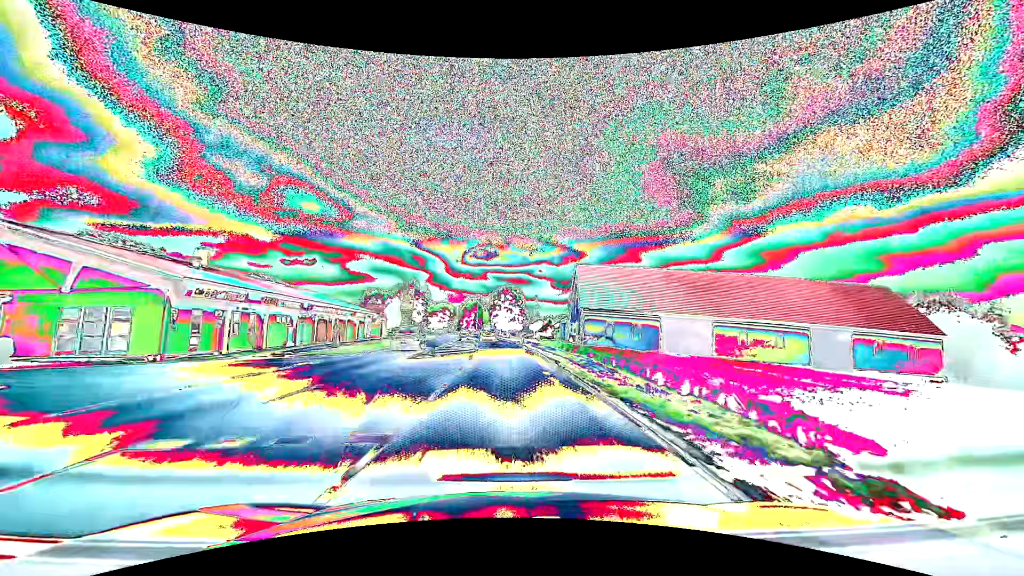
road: primary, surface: asphalt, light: Day
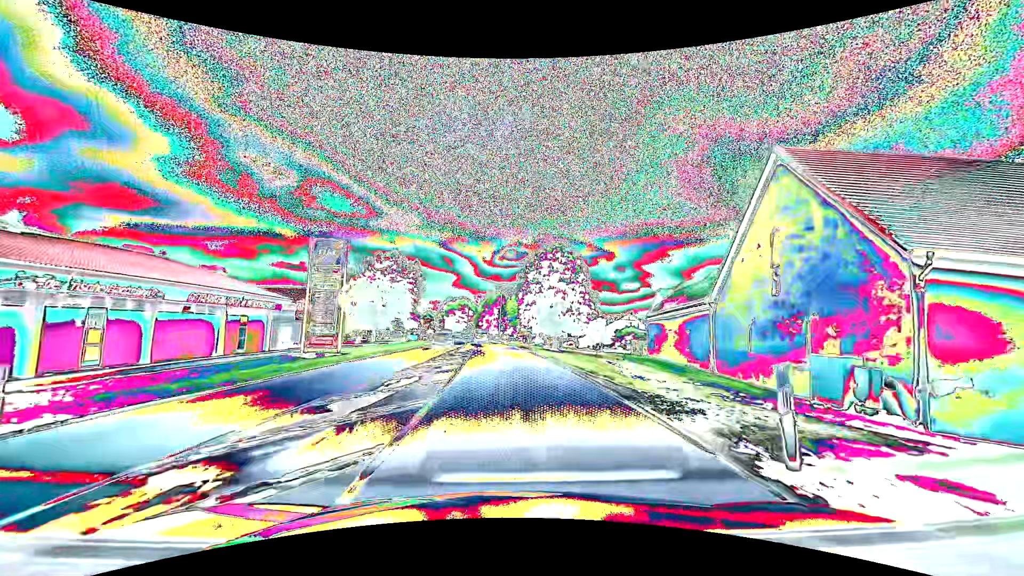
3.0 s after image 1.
(-1.1, +39.8) m; -4°
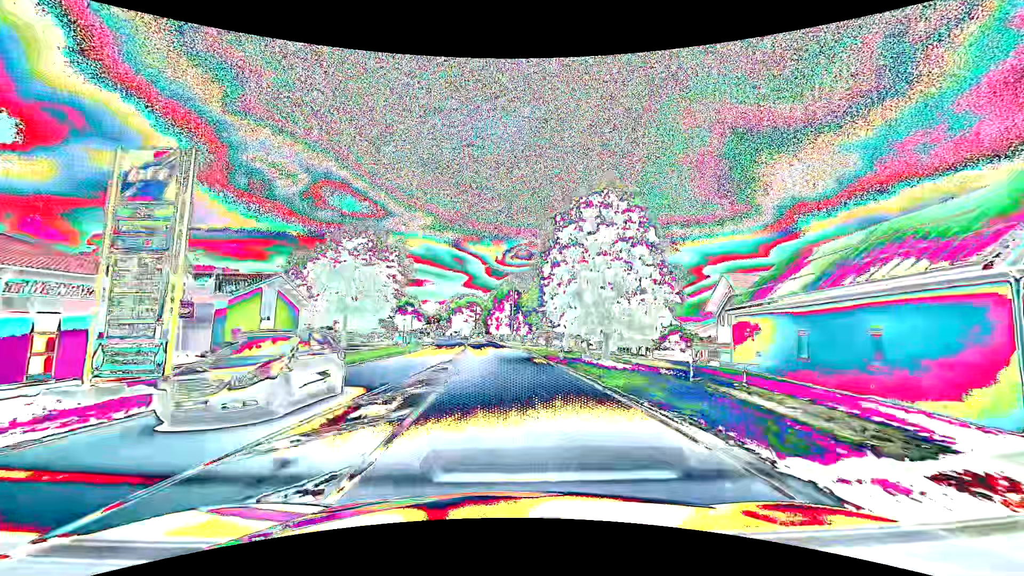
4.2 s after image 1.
(-0.1, +15.9) m; -1°
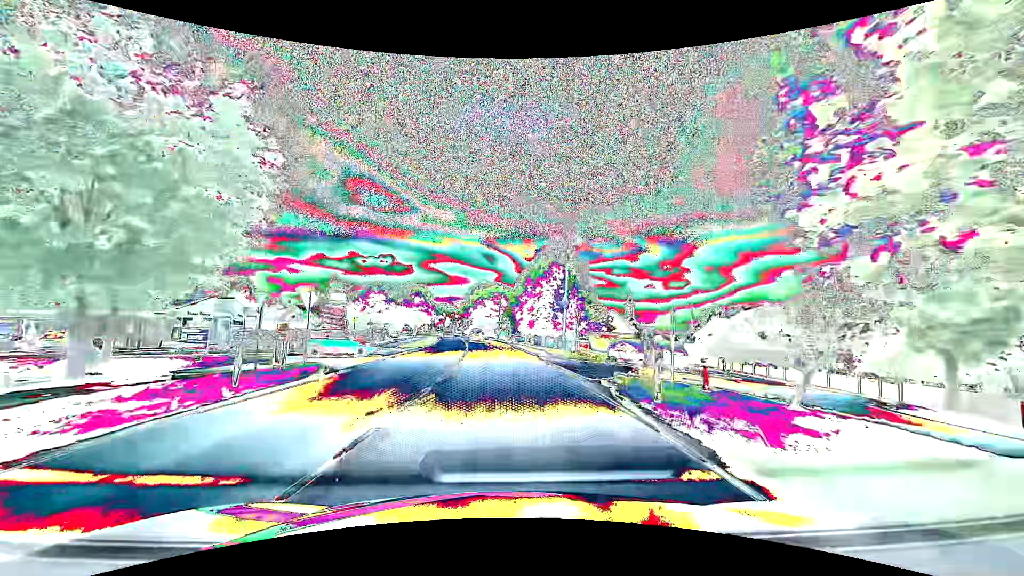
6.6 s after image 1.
(-1.0, +31.8) m; -4°
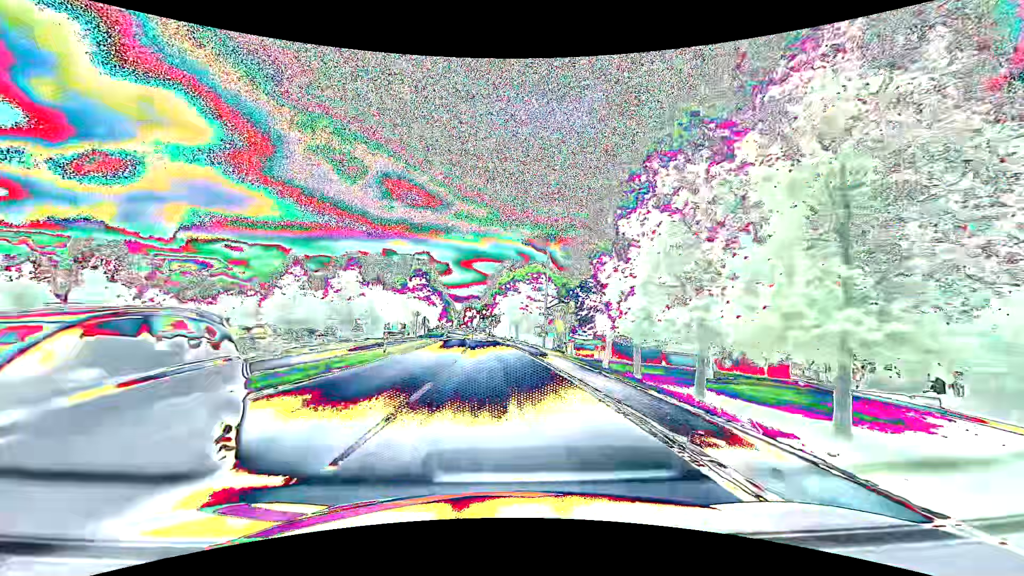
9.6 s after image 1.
(-1.3, +39.9) m; -4°
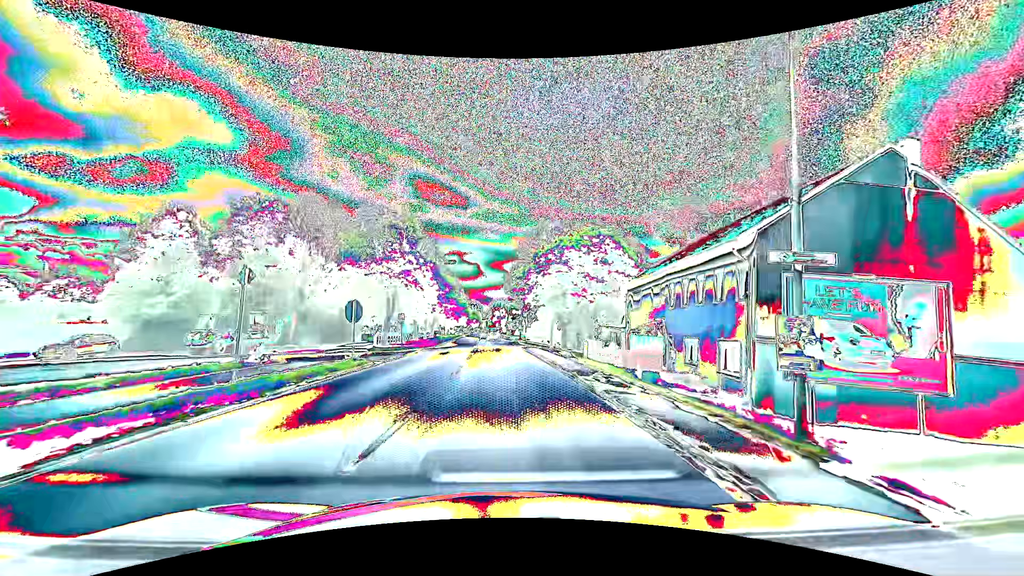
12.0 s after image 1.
(-0.9, +31.9) m; -3°
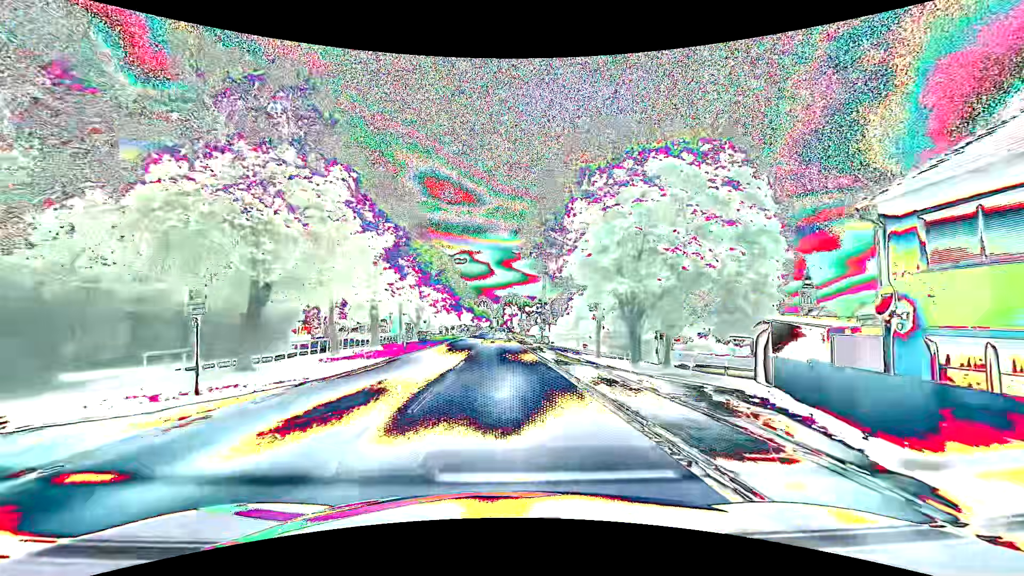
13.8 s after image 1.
(-0.3, +23.8) m; -2°
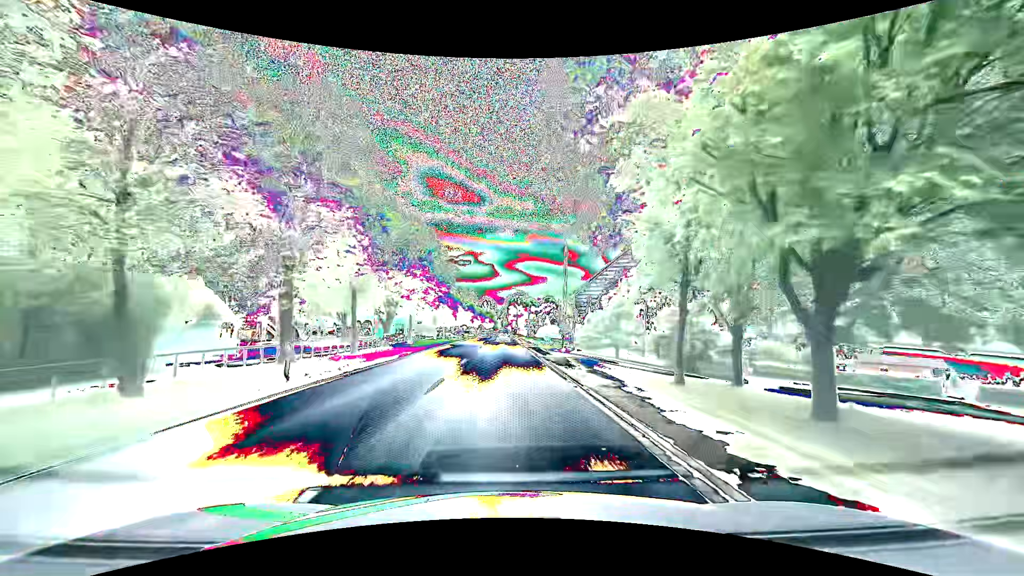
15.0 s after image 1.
(-0.1, +15.9) m; -1°
(0, +10) (0, +20) (0, +30) (0, +40) (0, +50) (0, +60) (-1, +70) (-1, +80) (-1, +90) (-1, +100) m
